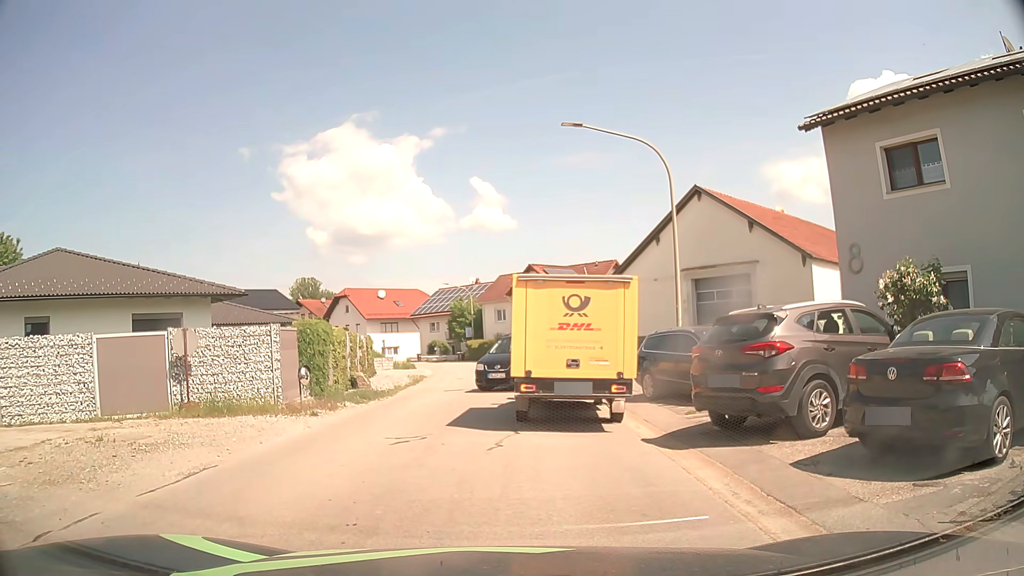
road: tertiary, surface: asphalt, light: Day
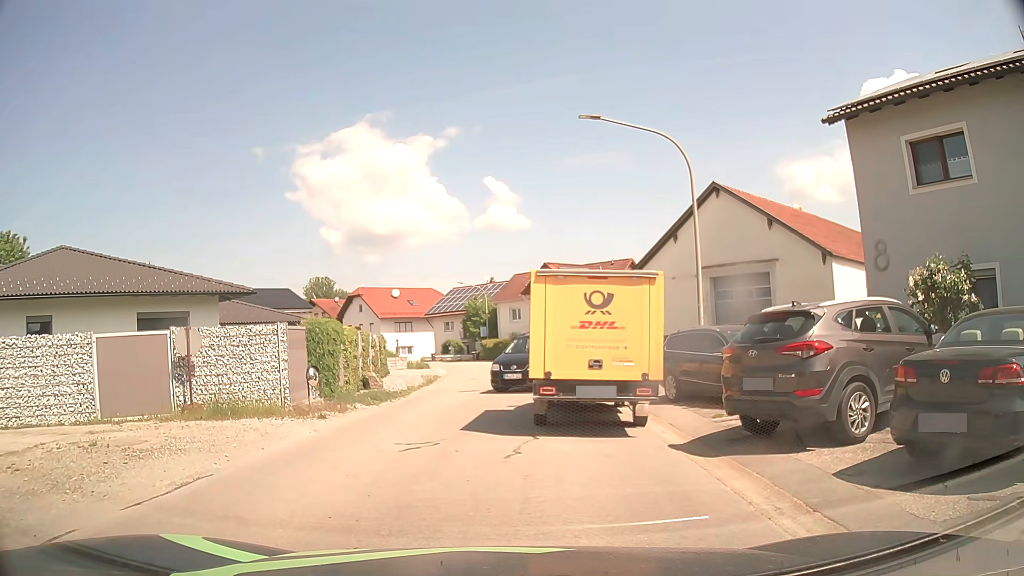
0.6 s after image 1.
(0.0, +0.6) m; 0°
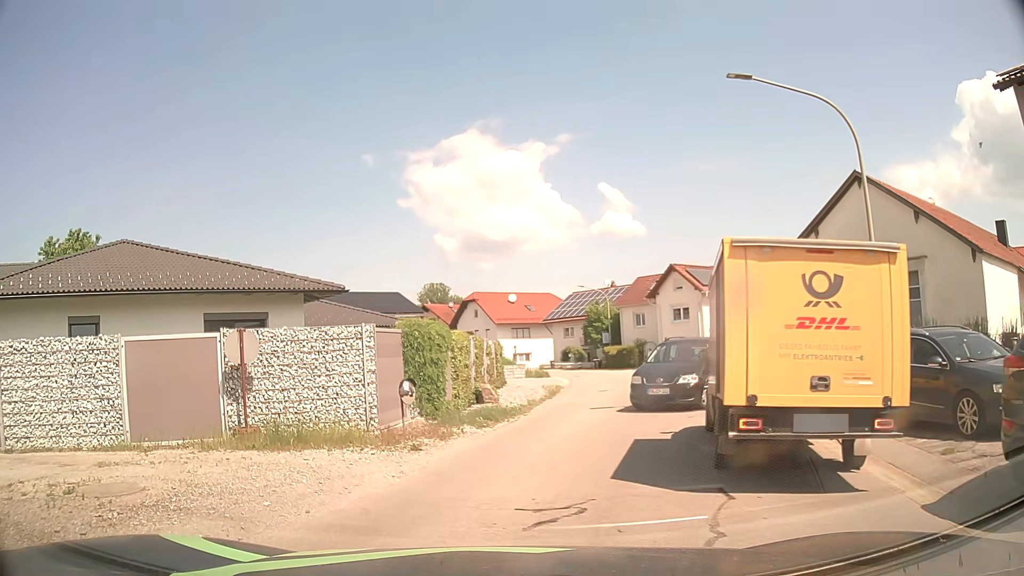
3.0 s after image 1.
(-0.2, +3.5) m; -10°
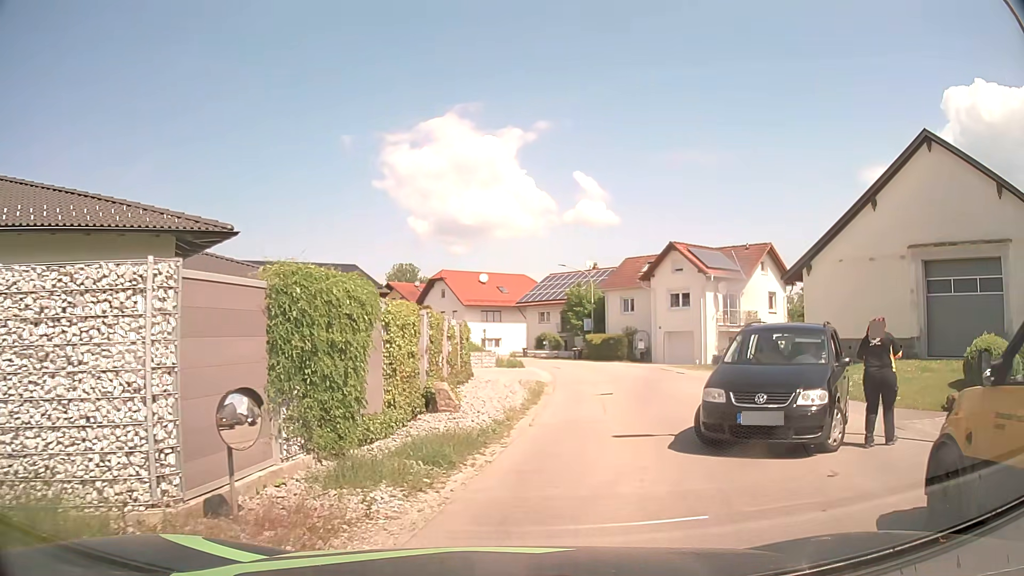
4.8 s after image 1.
(-0.1, +7.1) m; +2°
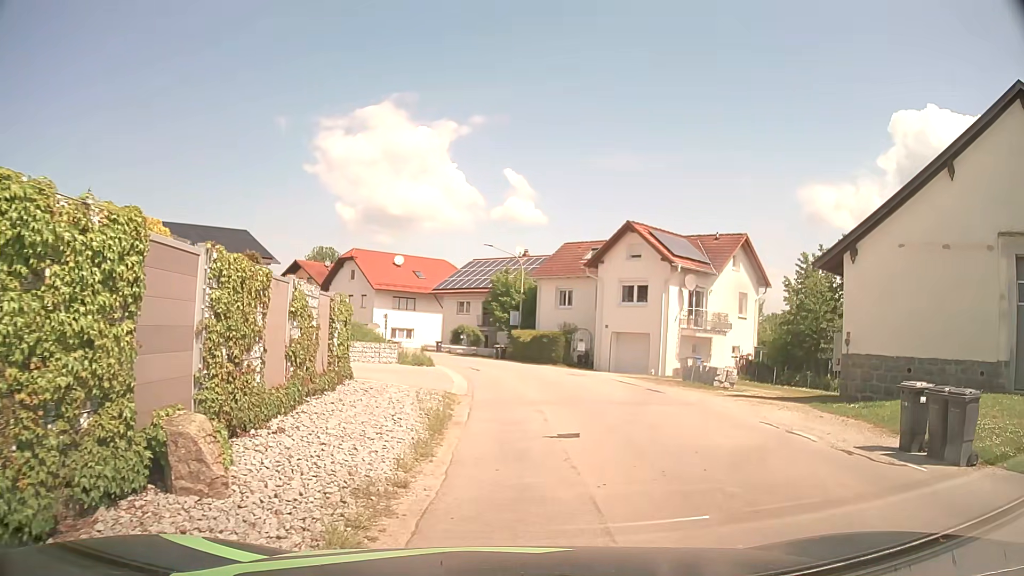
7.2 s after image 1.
(+0.5, +8.4) m; +6°
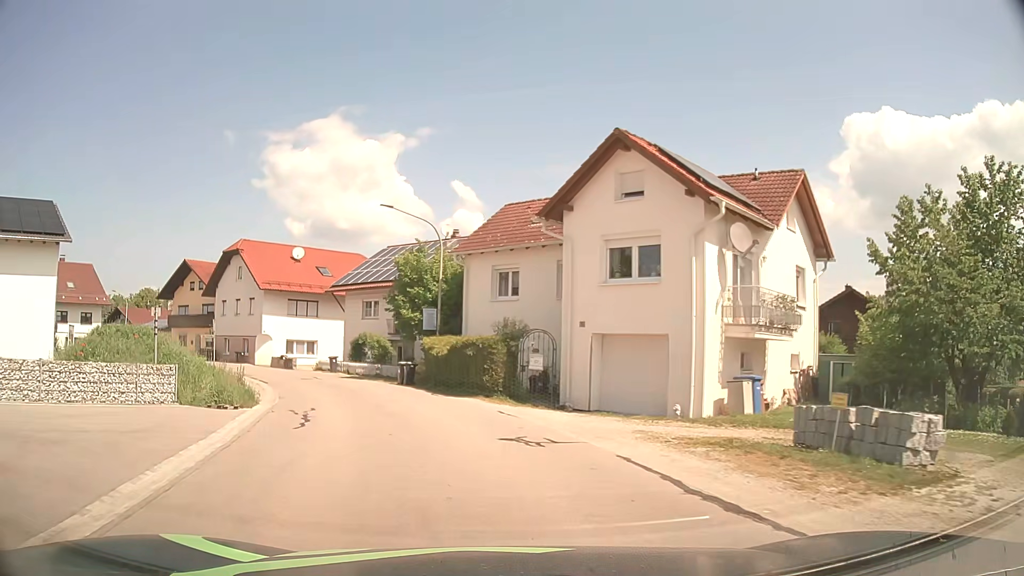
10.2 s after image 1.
(+2.1, +16.2) m; +7°
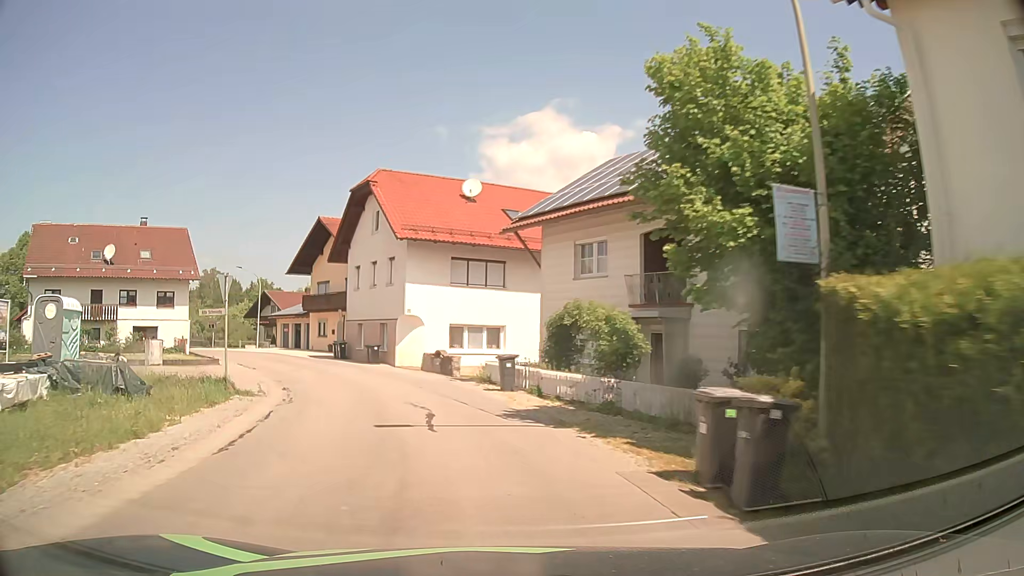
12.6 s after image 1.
(-3.5, +21.2) m; -19°
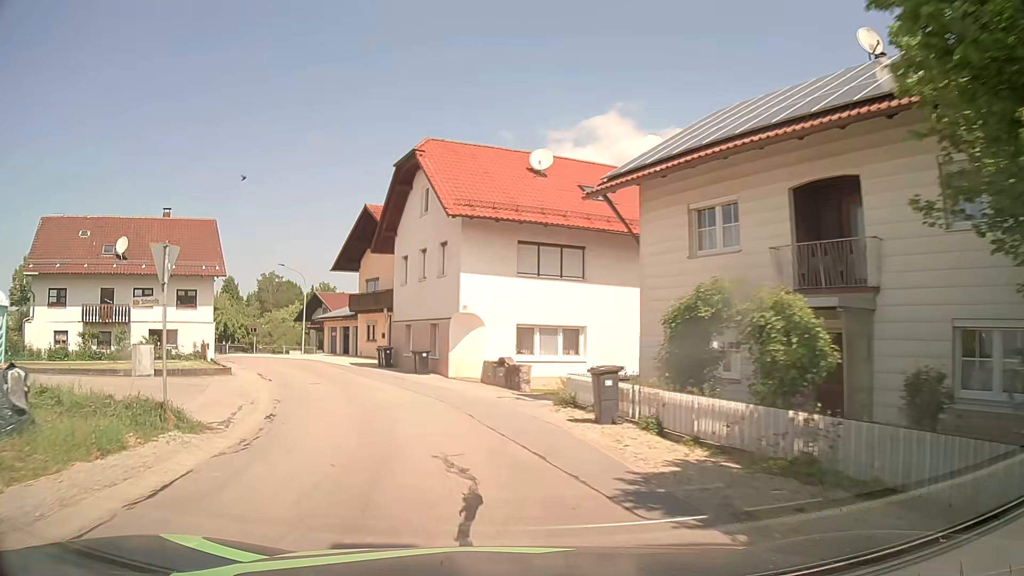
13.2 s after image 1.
(-0.2, +6.3) m; -5°
(-1, +10) (-3, +20) (-7, +29) (-11, +38) (-17, +46) (-24, +53) (-32, +59) (-40, +65) (-48, +71) (-56, +78) m
